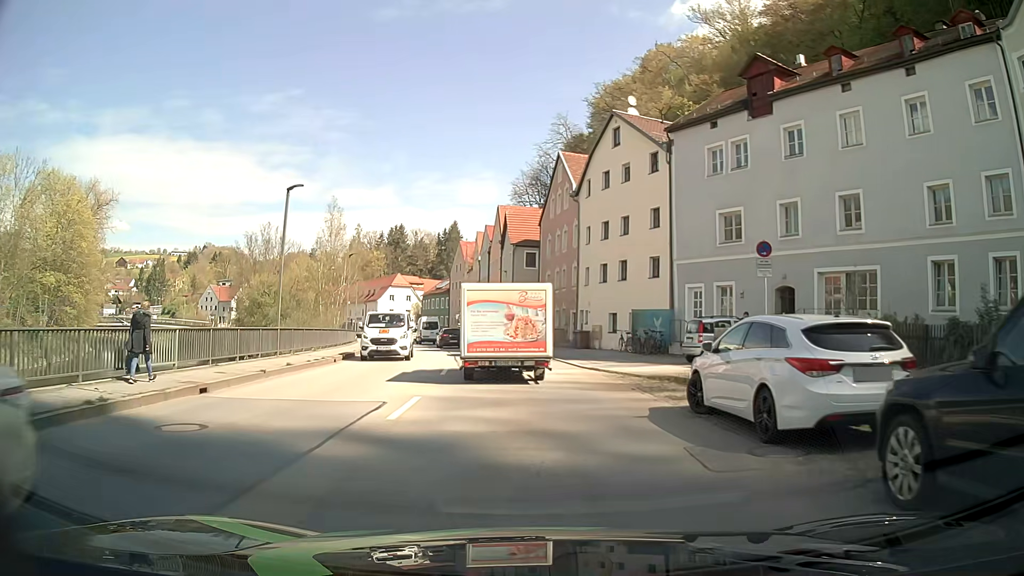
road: primary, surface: asphalt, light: Day
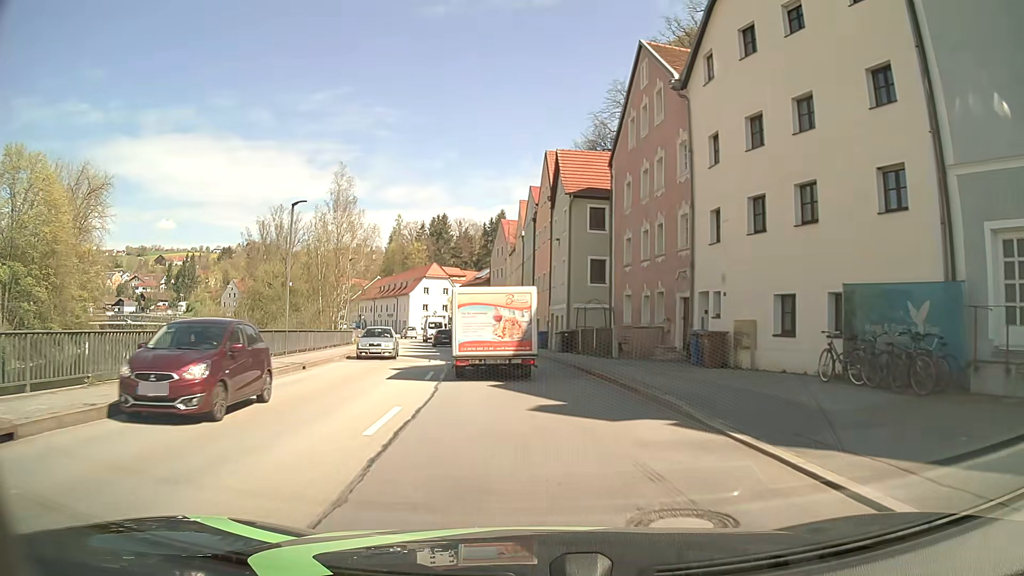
(-0.7, +19.4) m; -4°
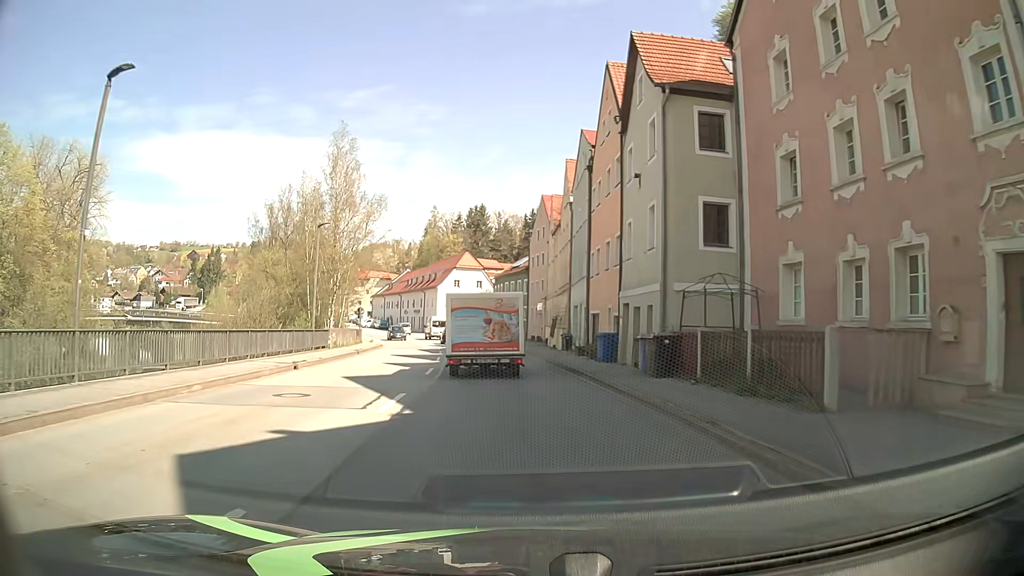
(-0.6, +15.8) m; -4°
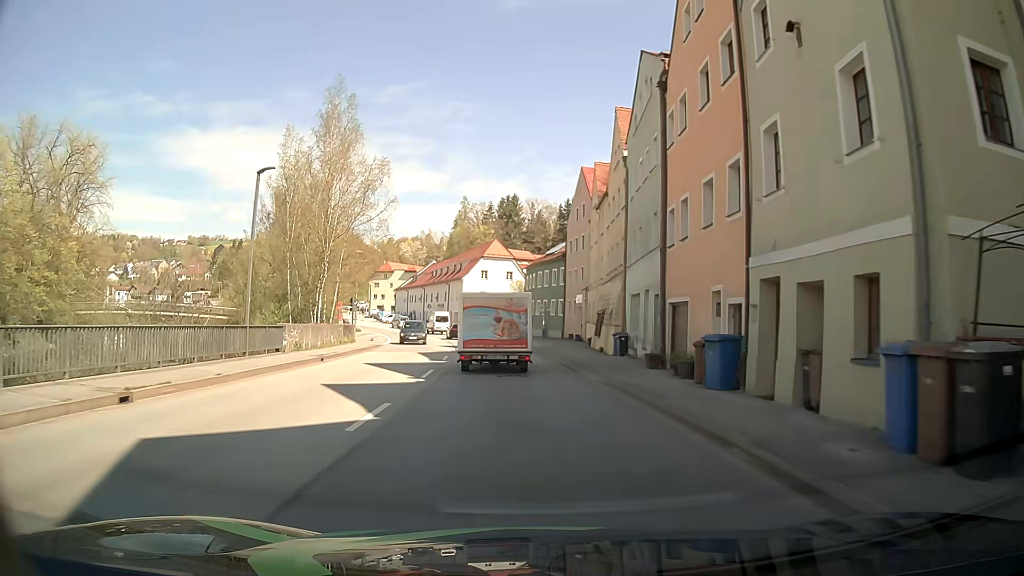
(-0.3, +11.4) m; -4°
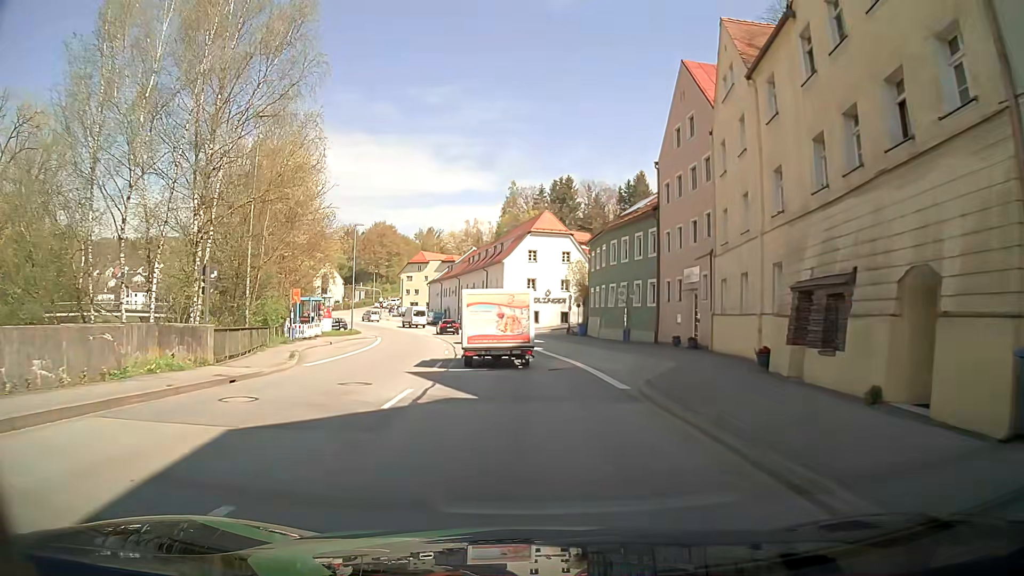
(-0.6, +25.1) m; -3°
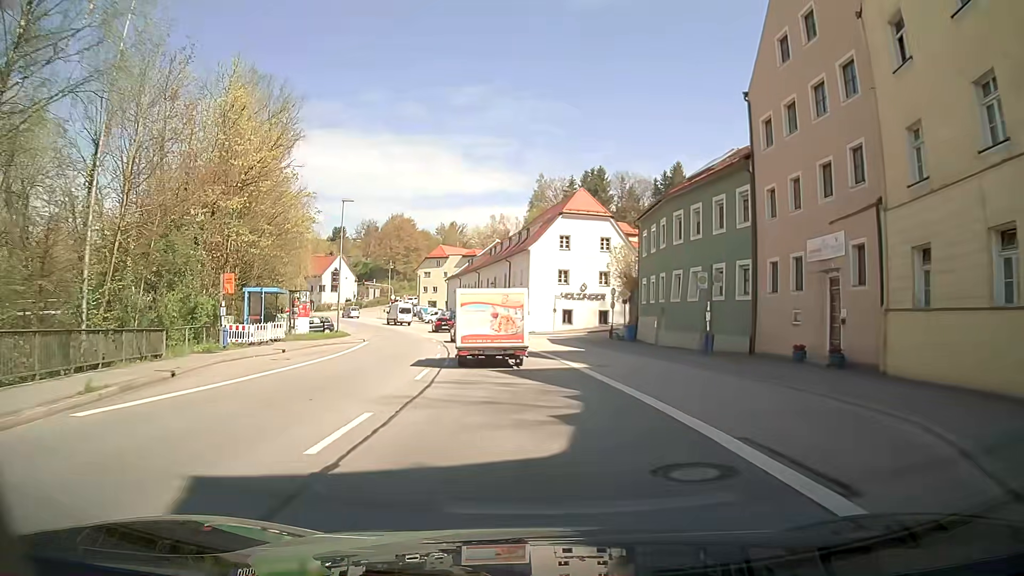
(-0.4, +13.1) m; -2°
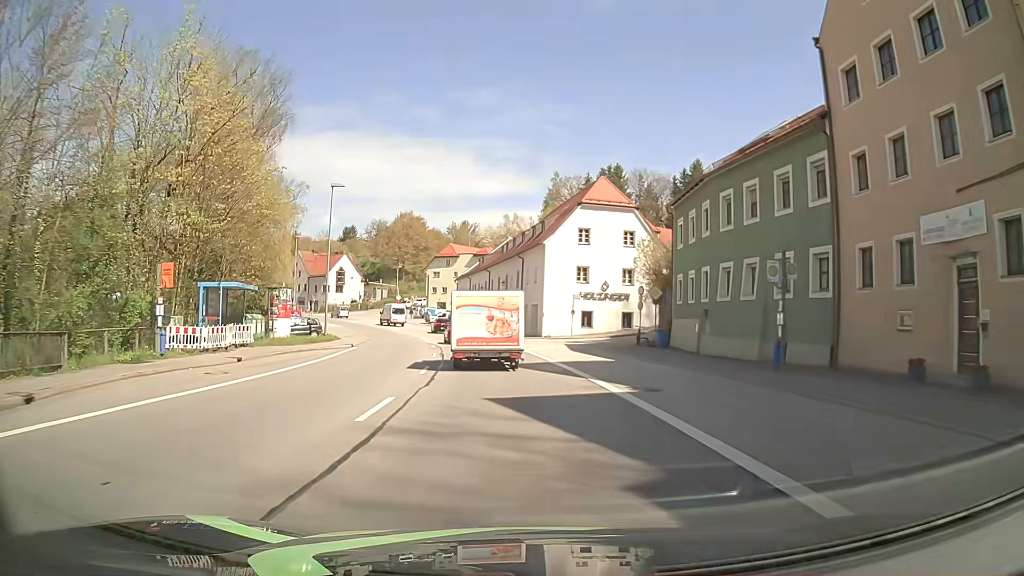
(-0.1, +6.4) m; -2°
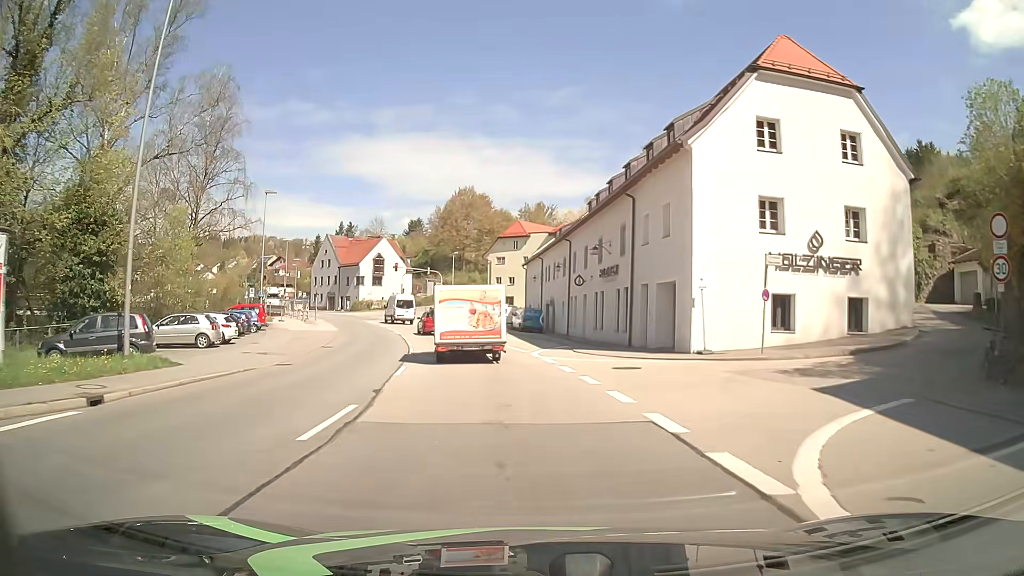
(-1.8, +29.2) m; -7°
